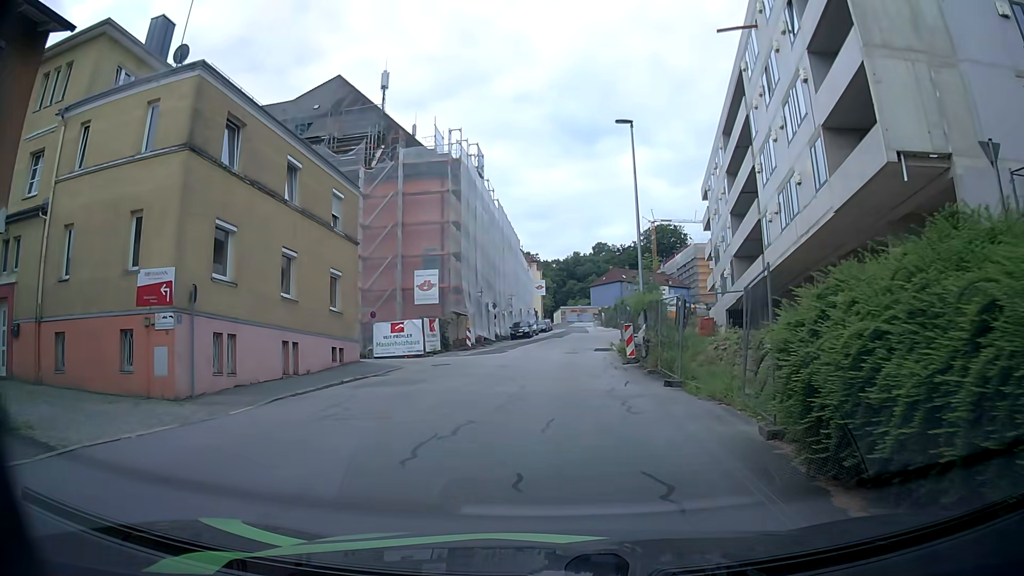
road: residential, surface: asphalt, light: Day
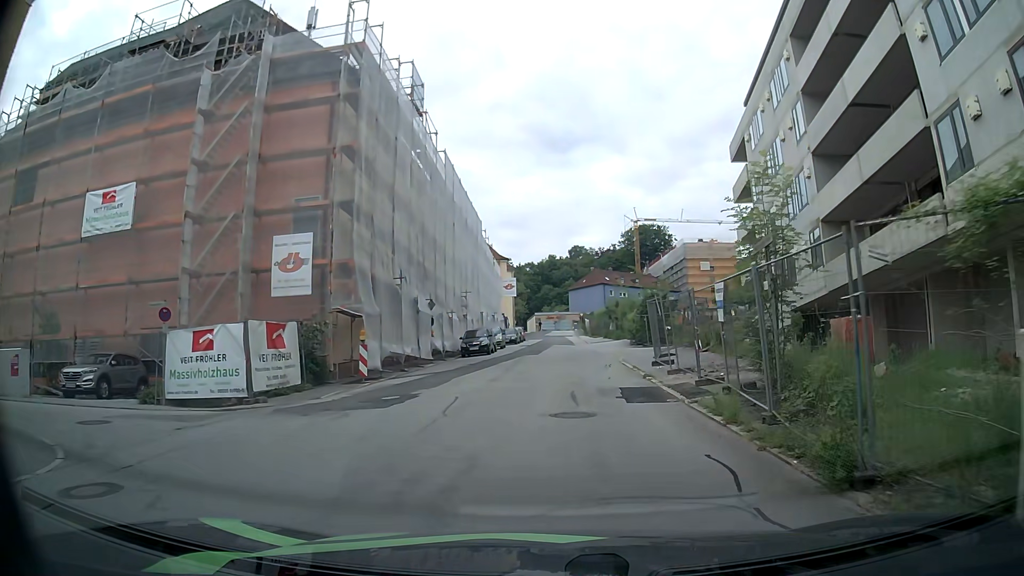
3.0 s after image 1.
(-0.2, +19.5) m; +2°
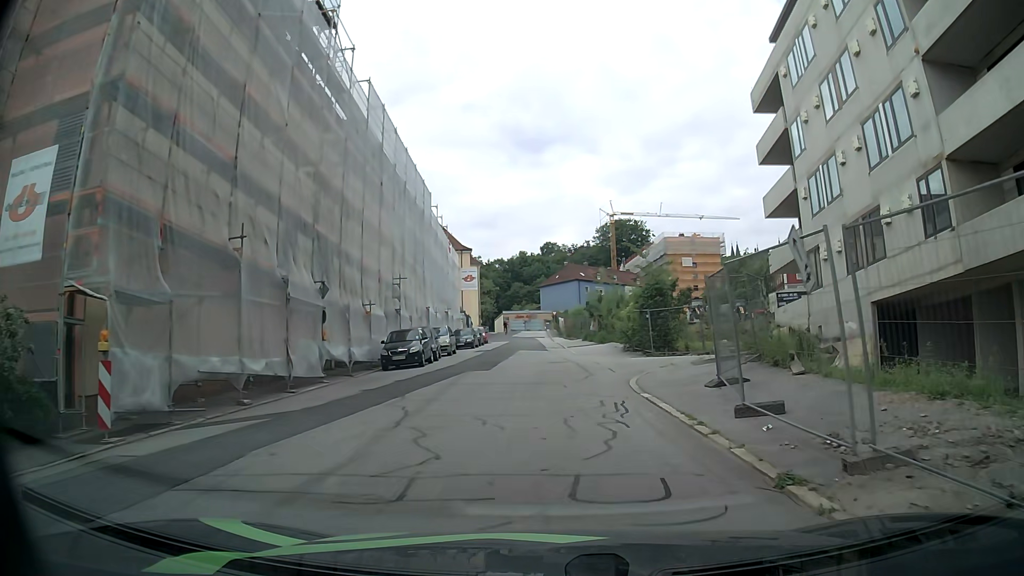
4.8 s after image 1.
(+0.2, +12.3) m; +3°
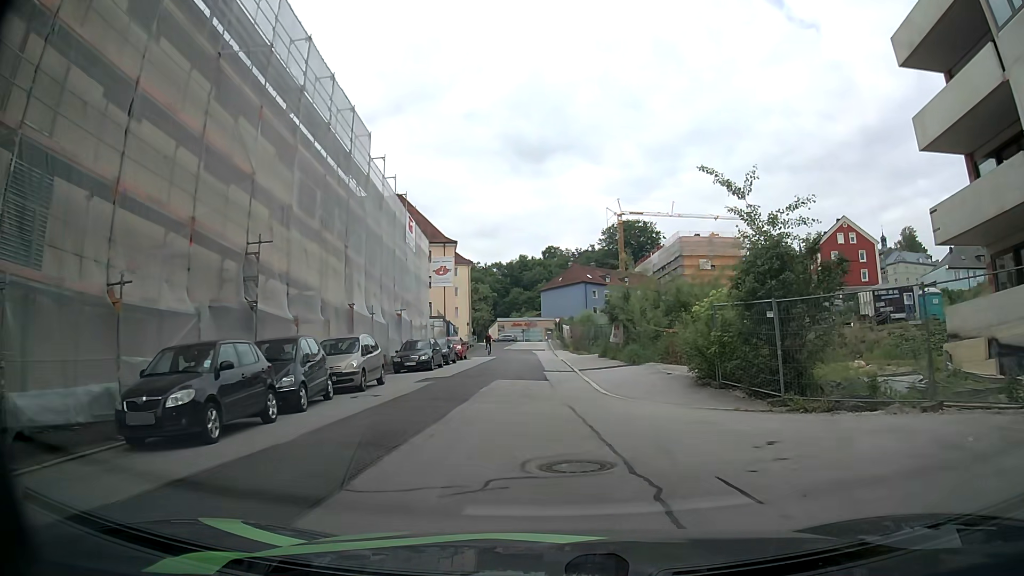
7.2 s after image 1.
(0.0, +16.7) m; -2°
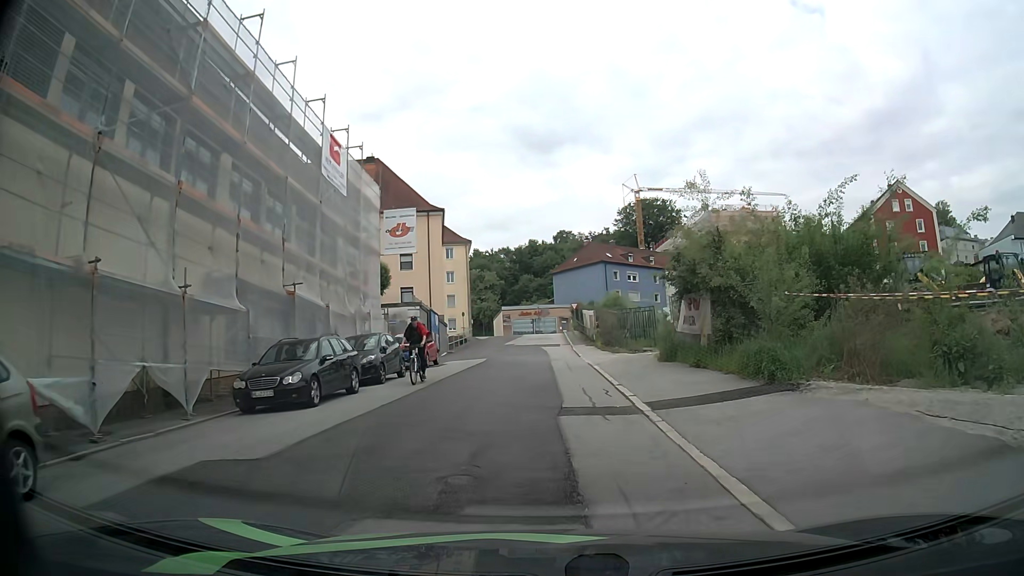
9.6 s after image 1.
(+0.2, +16.4) m; -1°
